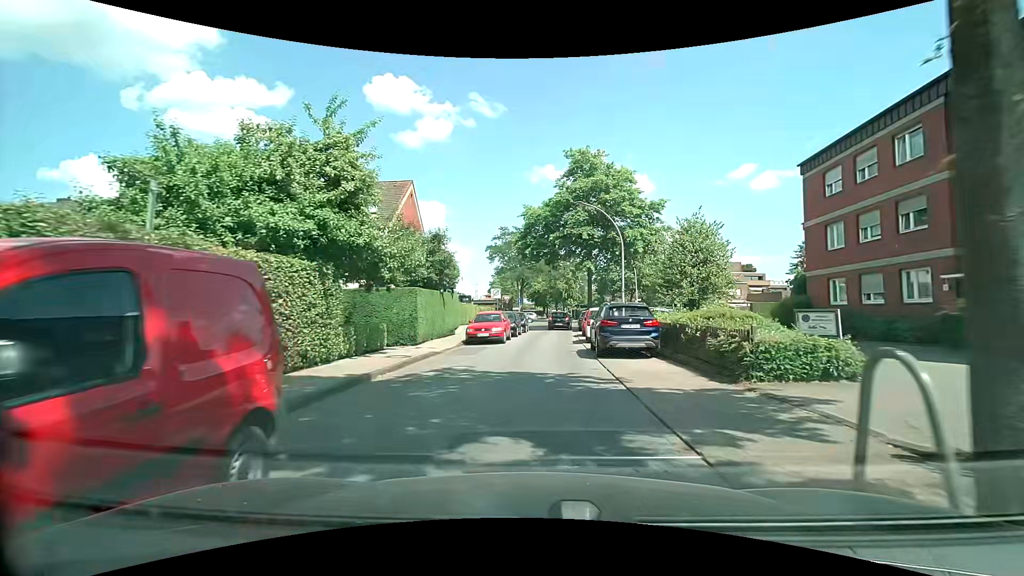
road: residential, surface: paved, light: Day
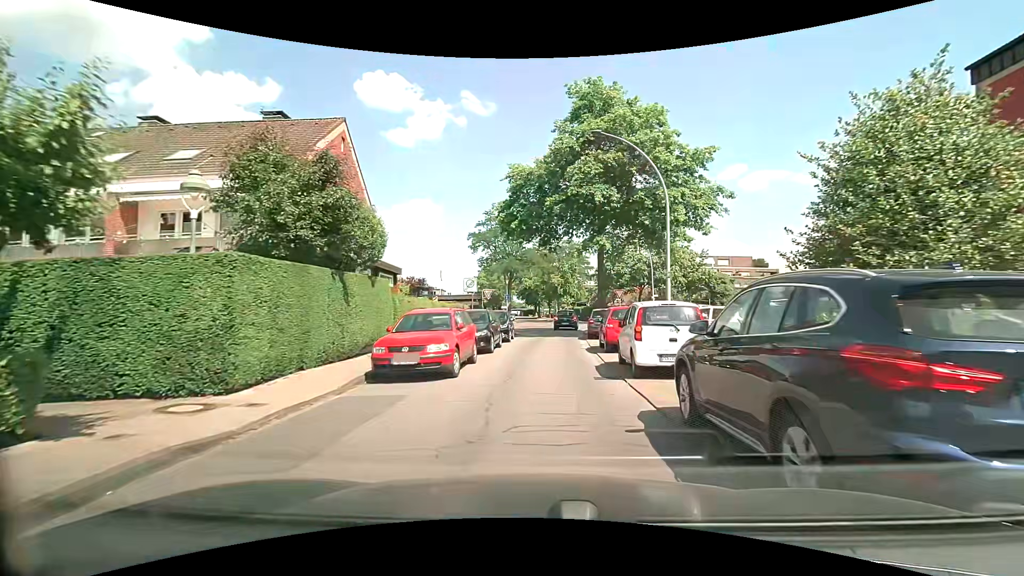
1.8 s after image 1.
(+0.2, +11.7) m; +1°
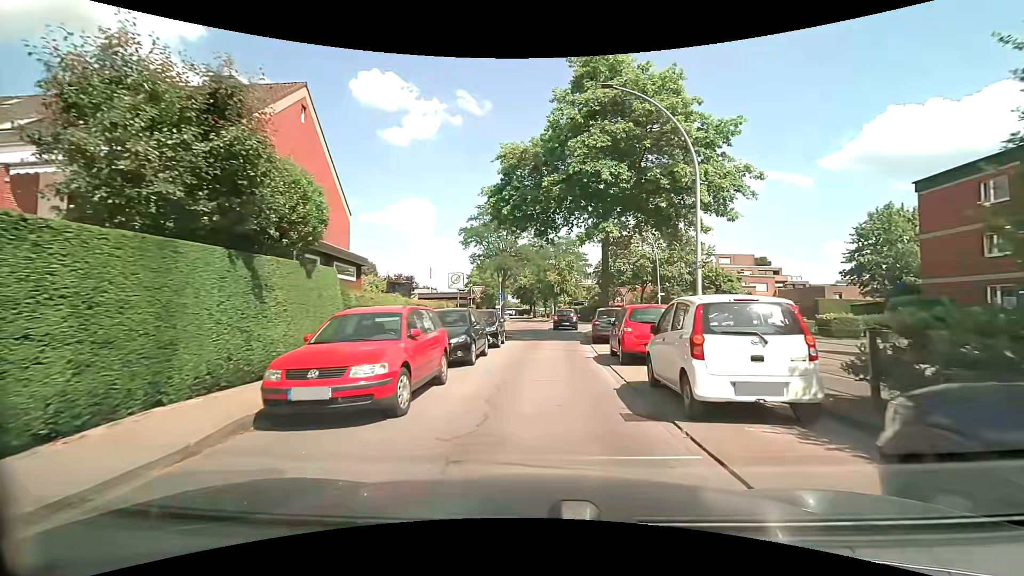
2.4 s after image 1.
(+0.1, +3.8) m; 0°
